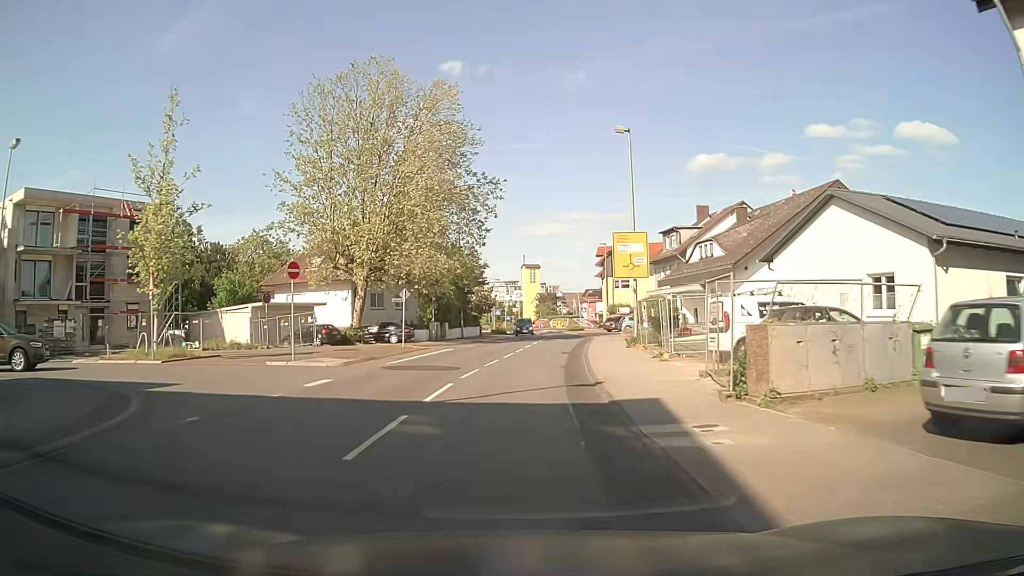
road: secondary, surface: asphalt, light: Day
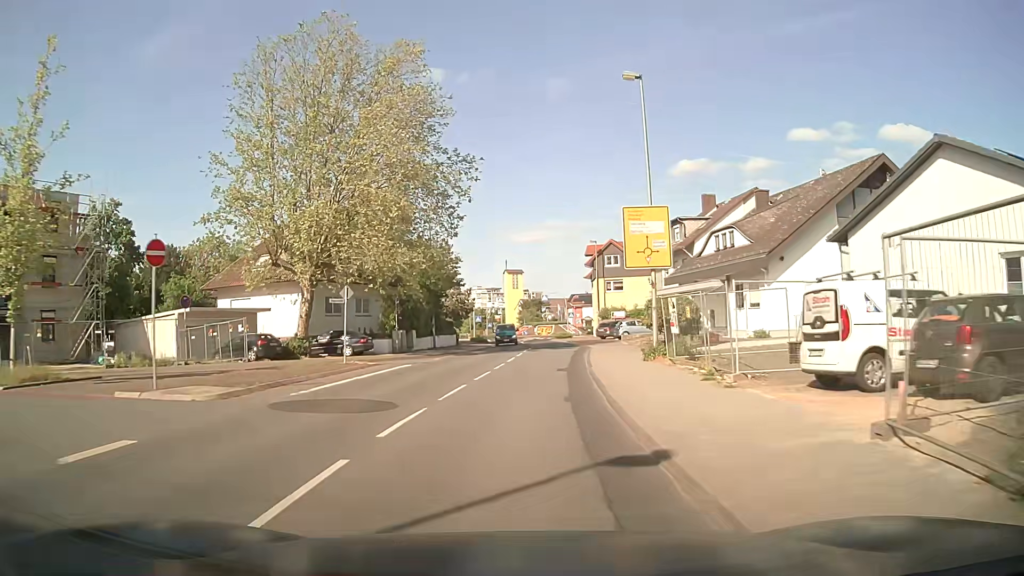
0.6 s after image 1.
(+0.1, +7.9) m; +2°
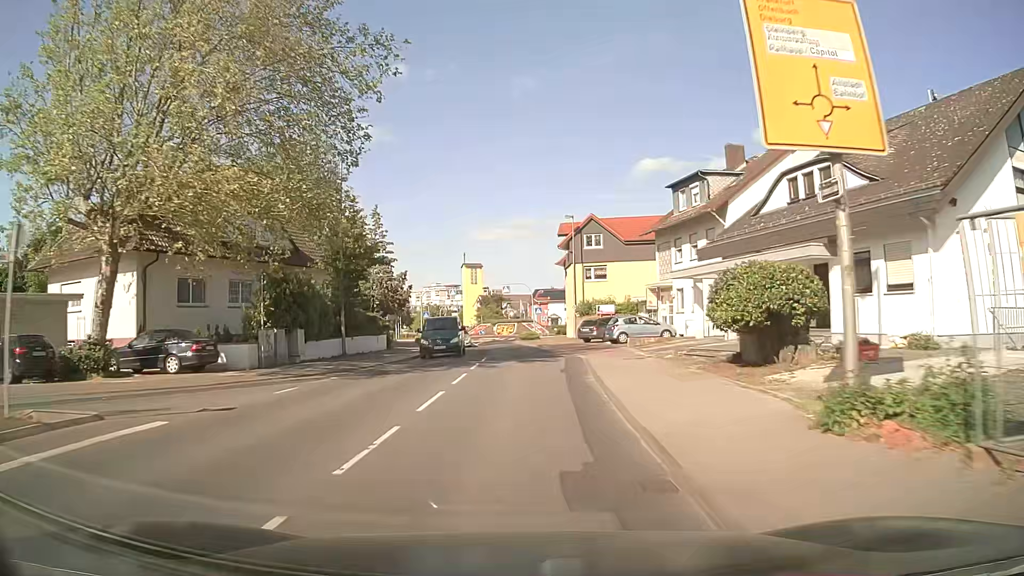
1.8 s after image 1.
(+0.4, +15.8) m; +3°
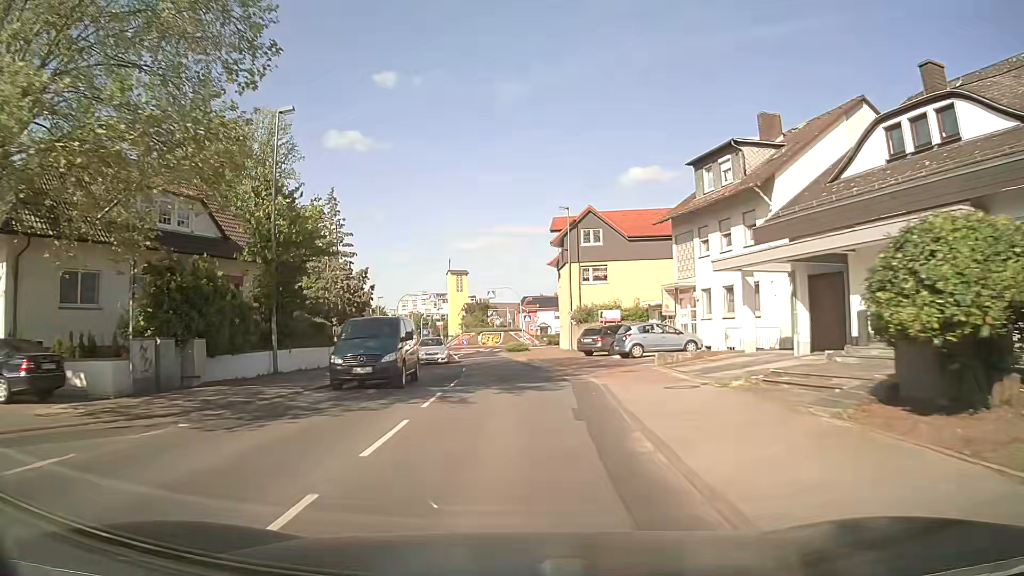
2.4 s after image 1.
(+0.1, +7.9) m; +1°
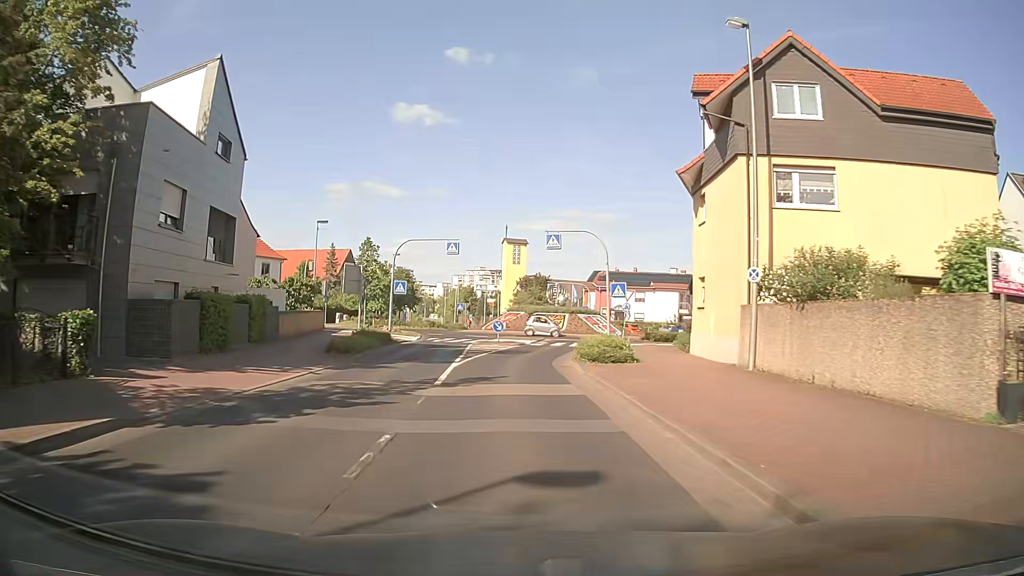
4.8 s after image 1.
(-0.9, +29.3) m; -5°
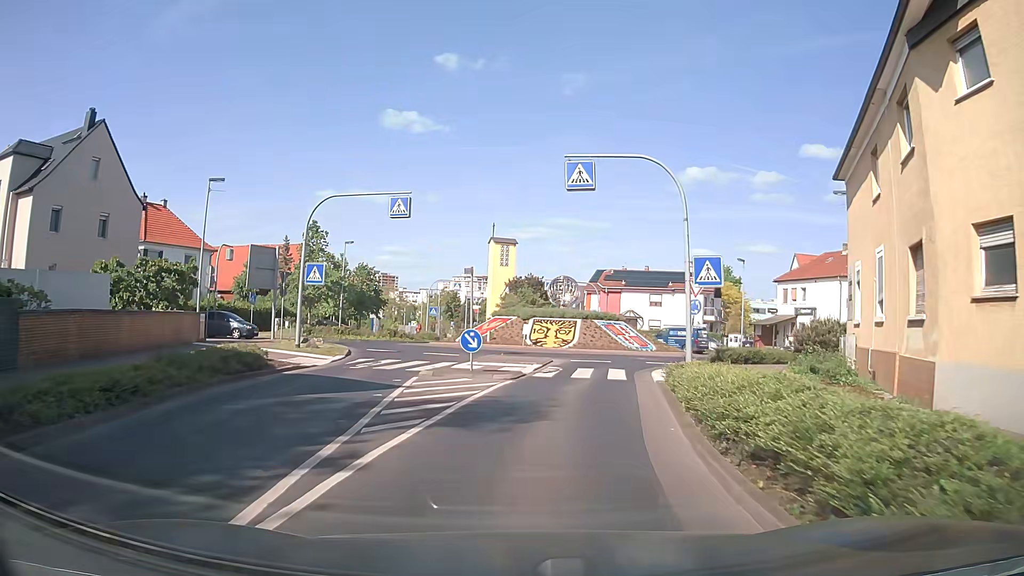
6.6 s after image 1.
(-0.3, +16.6) m; +1°
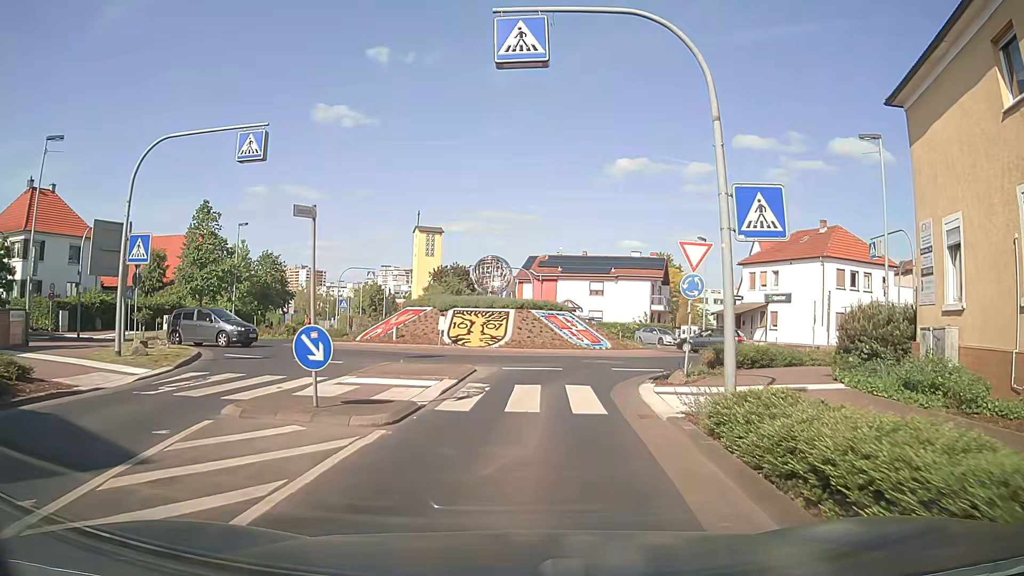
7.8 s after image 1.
(+0.3, +8.1) m; +7°
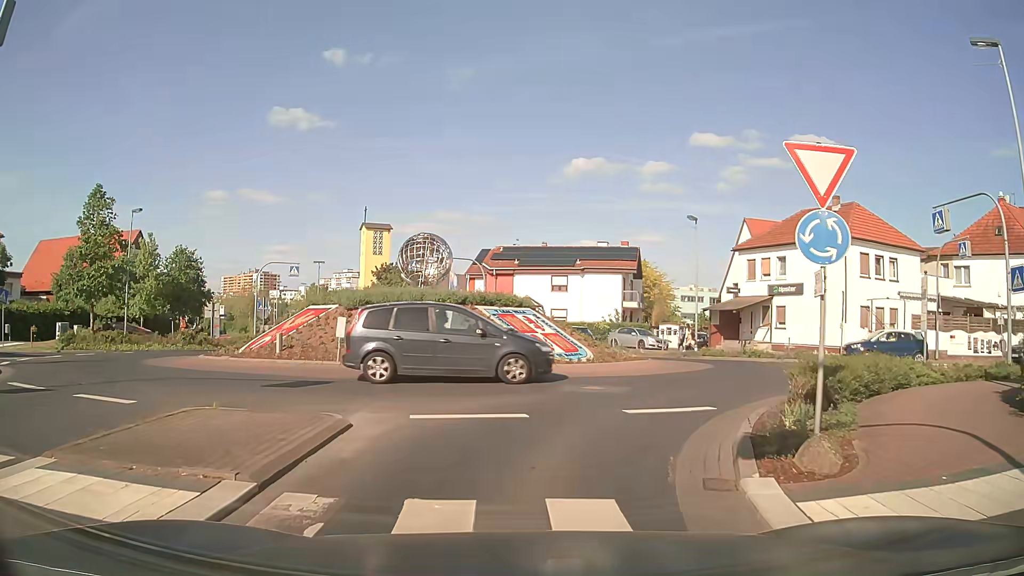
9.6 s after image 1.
(+0.3, +8.8) m; +4°
